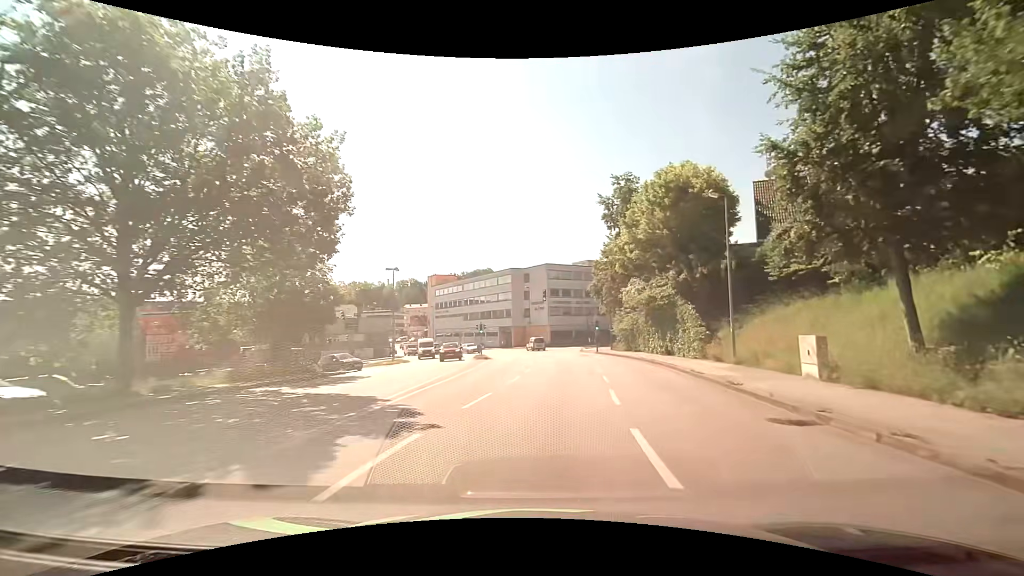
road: tertiary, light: Day
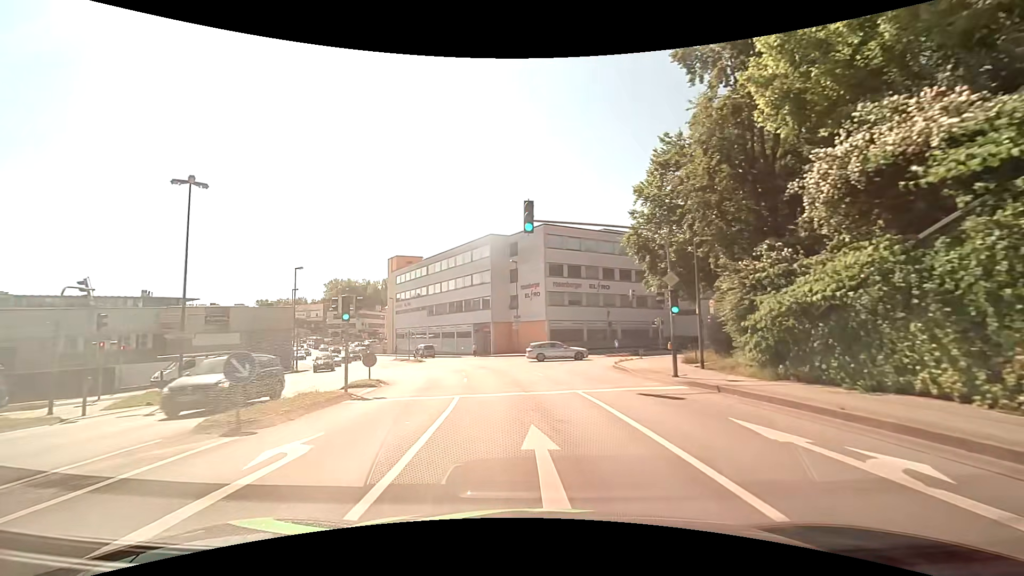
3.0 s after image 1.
(+1.6, +31.0) m; 0°
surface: asphalt
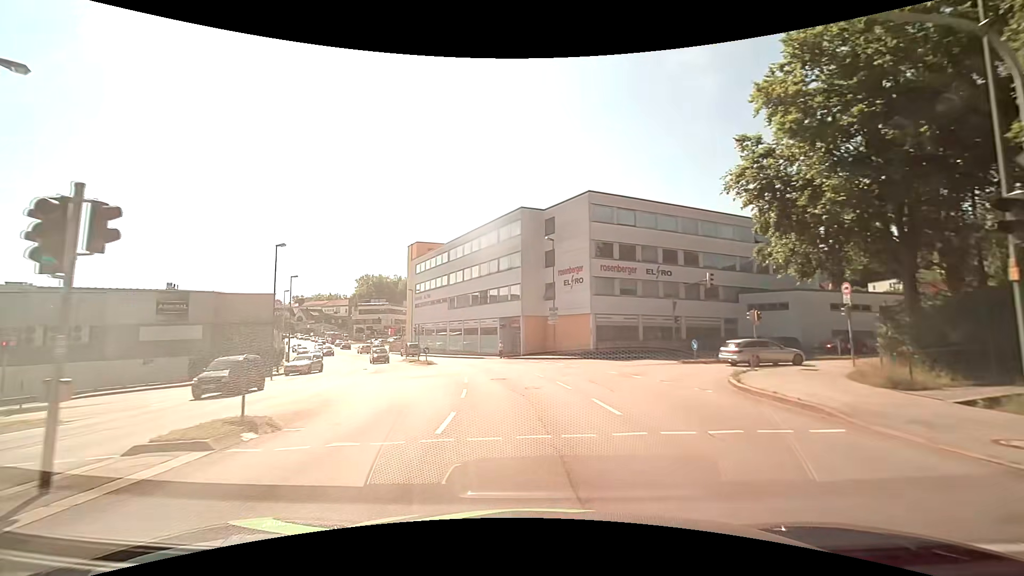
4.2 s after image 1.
(-0.4, +11.5) m; -4°
(0, +10) (-1, +20) (-3, +30) (-5, +40) (-9, +49) (-13, +58) (-18, +66) (-23, +75) (-28, +84) (-33, +93) m
